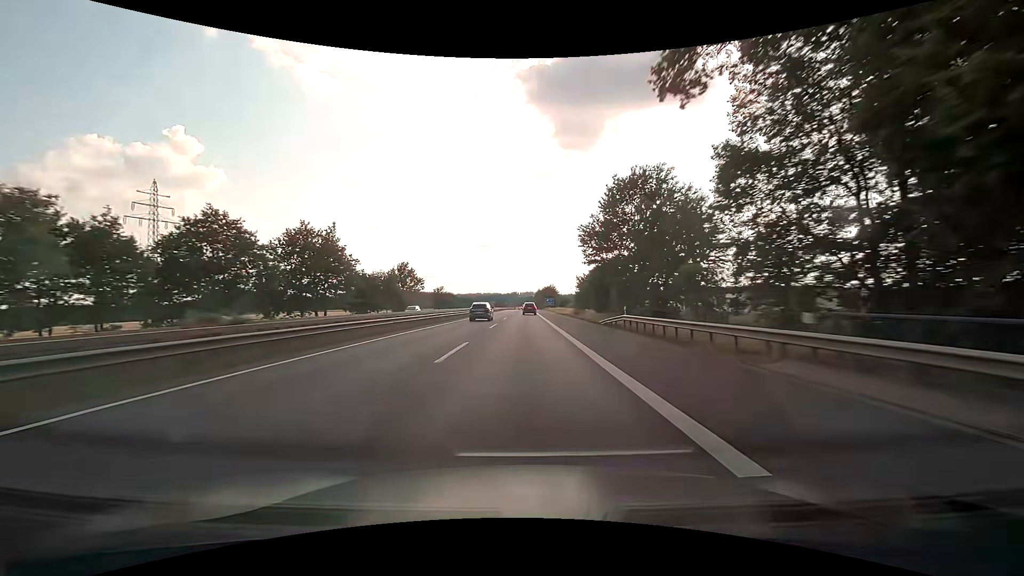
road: motorway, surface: asphalt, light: Day
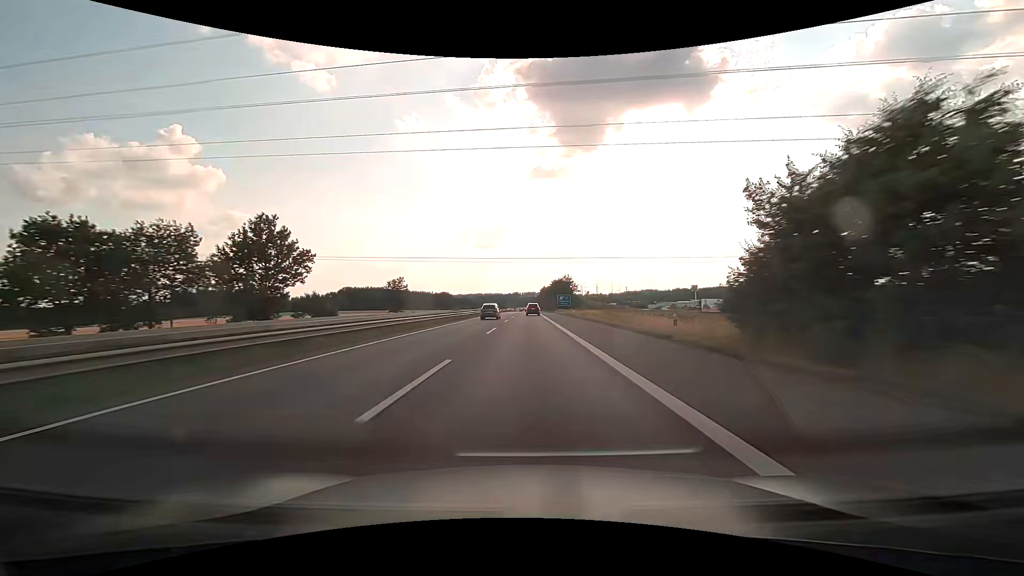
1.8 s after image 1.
(0.0, +59.1) m; 0°
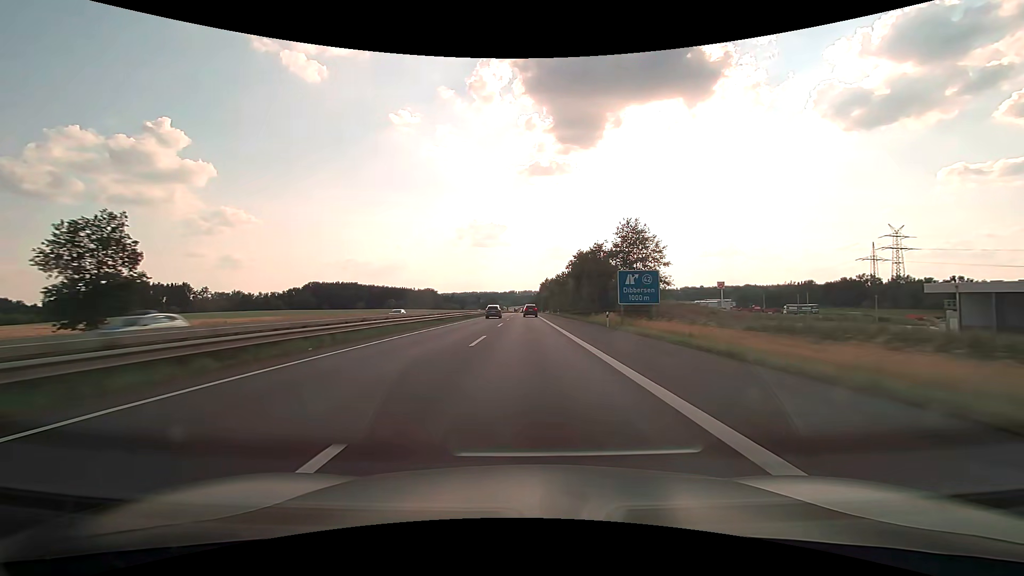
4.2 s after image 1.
(+0.5, +78.6) m; +1°
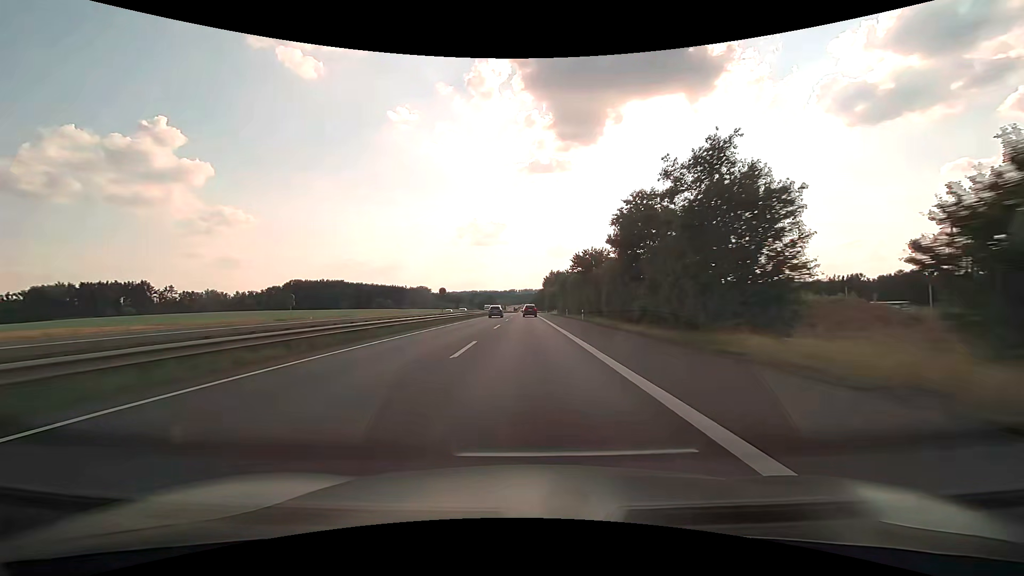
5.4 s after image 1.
(0.0, +39.2) m; 0°
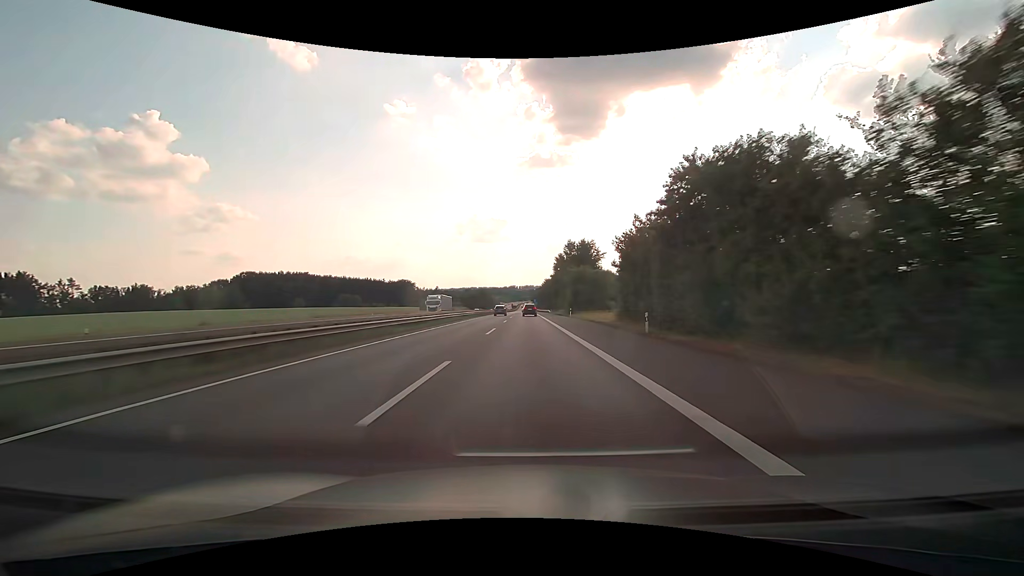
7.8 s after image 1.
(0.0, +78.2) m; 0°
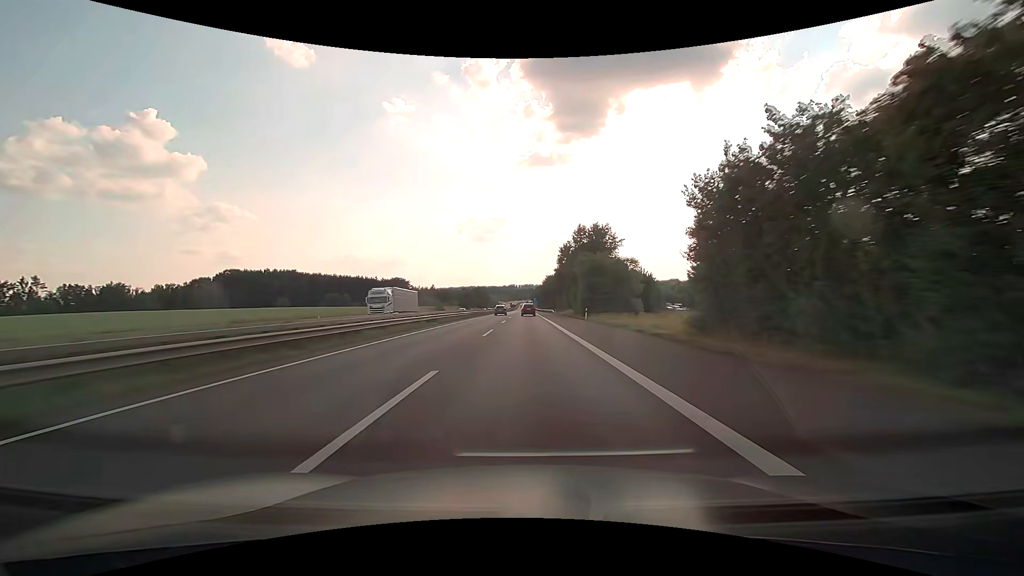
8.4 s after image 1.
(0.0, +19.5) m; 0°
(0, +10) (0, +20) (0, +30) (0, +40) (0, +50) (0, +60) (0, +70) (0, +80) (0, +90) (0, +100) m
